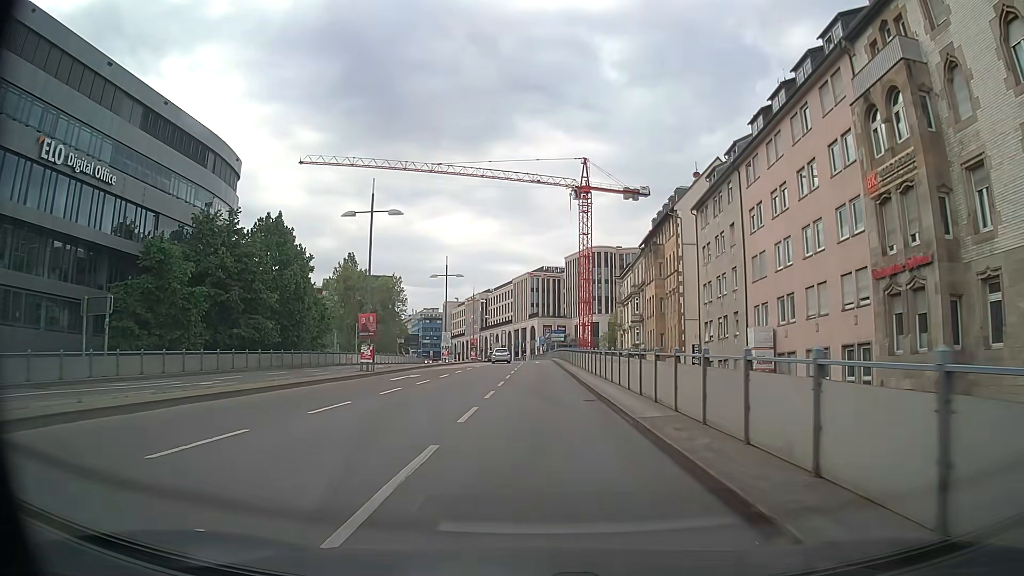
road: primary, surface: asphalt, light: Day
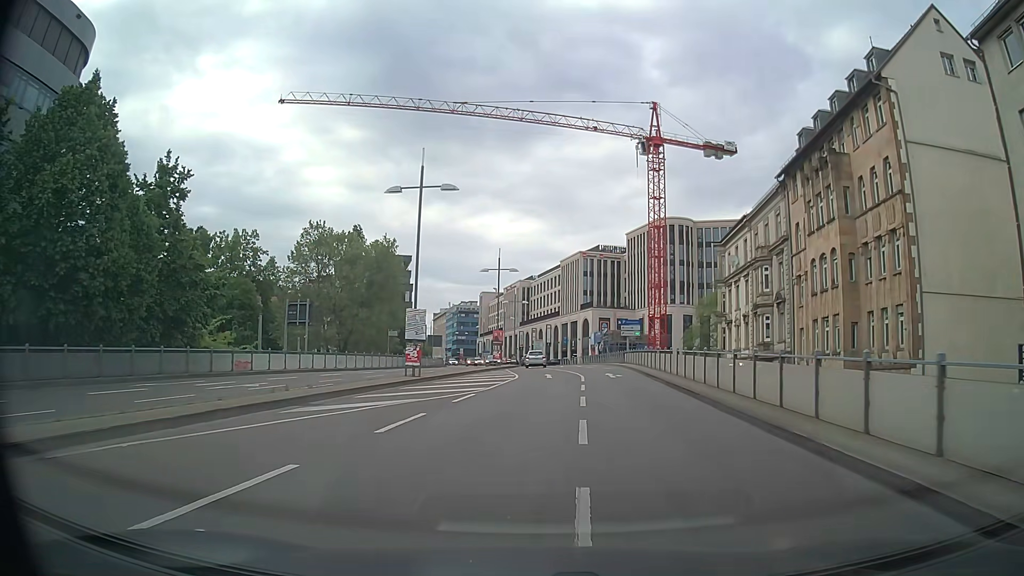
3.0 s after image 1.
(-0.7, +33.1) m; -3°
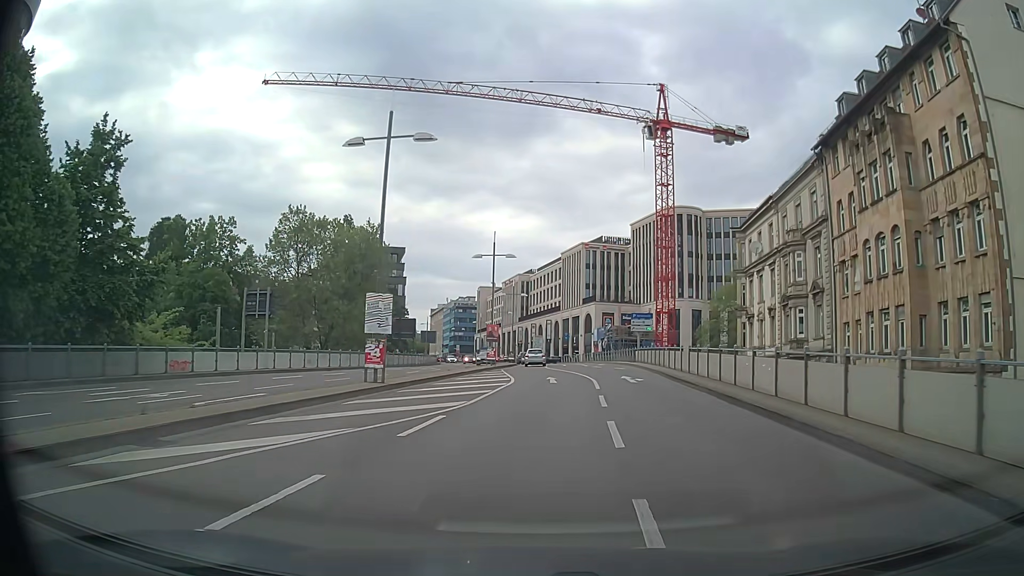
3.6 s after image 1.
(-0.1, +6.5) m; -1°
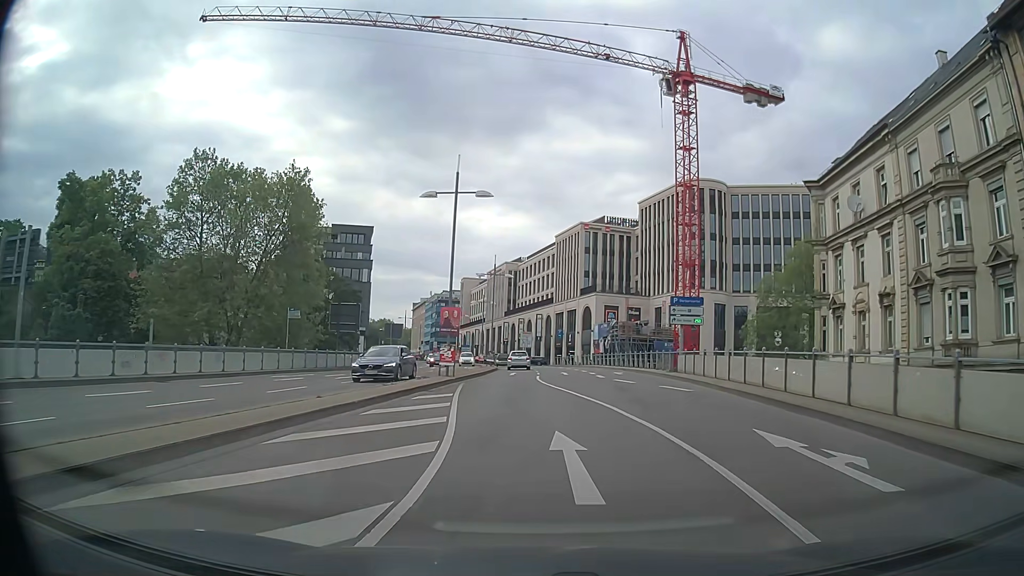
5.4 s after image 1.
(+0.2, +19.0) m; +1°
